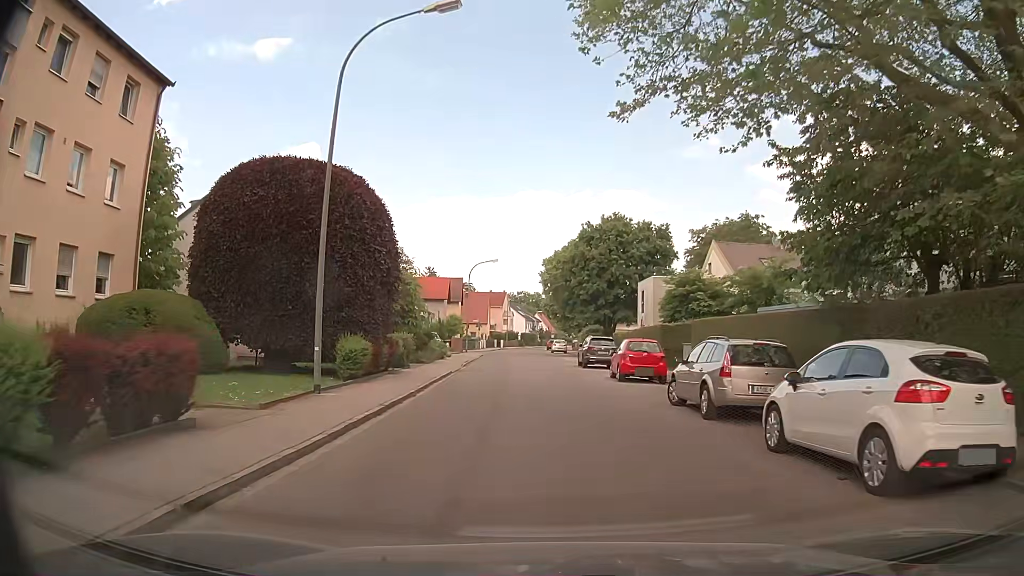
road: unclassified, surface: asphalt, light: Day
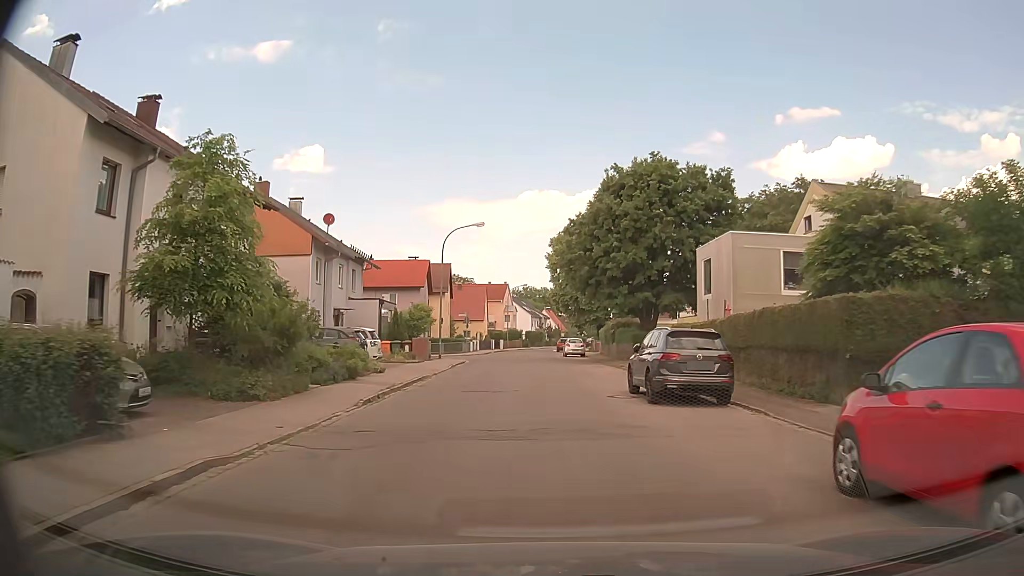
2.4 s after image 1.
(-0.2, +20.4) m; -1°
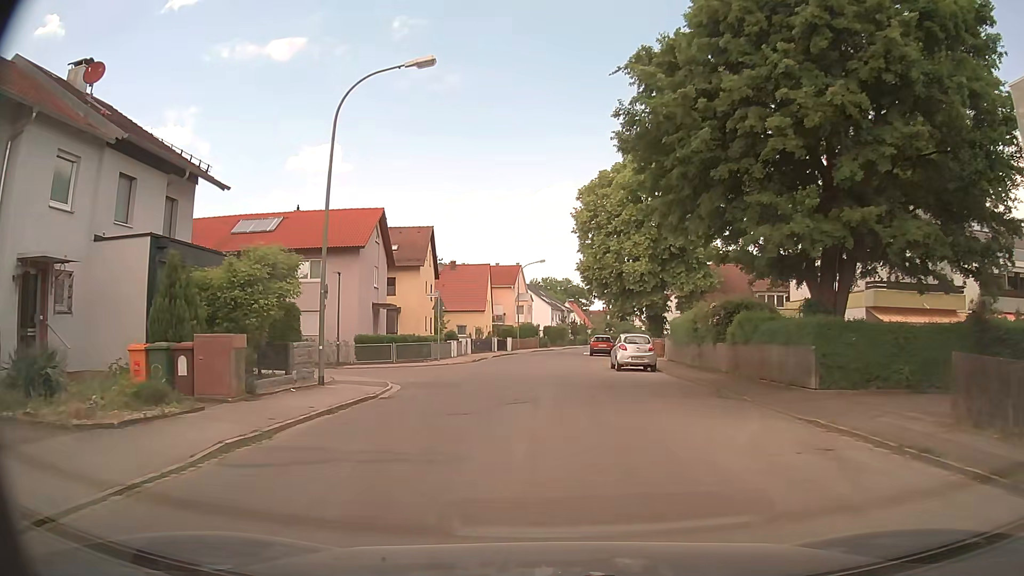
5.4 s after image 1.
(-0.6, +26.3) m; -2°
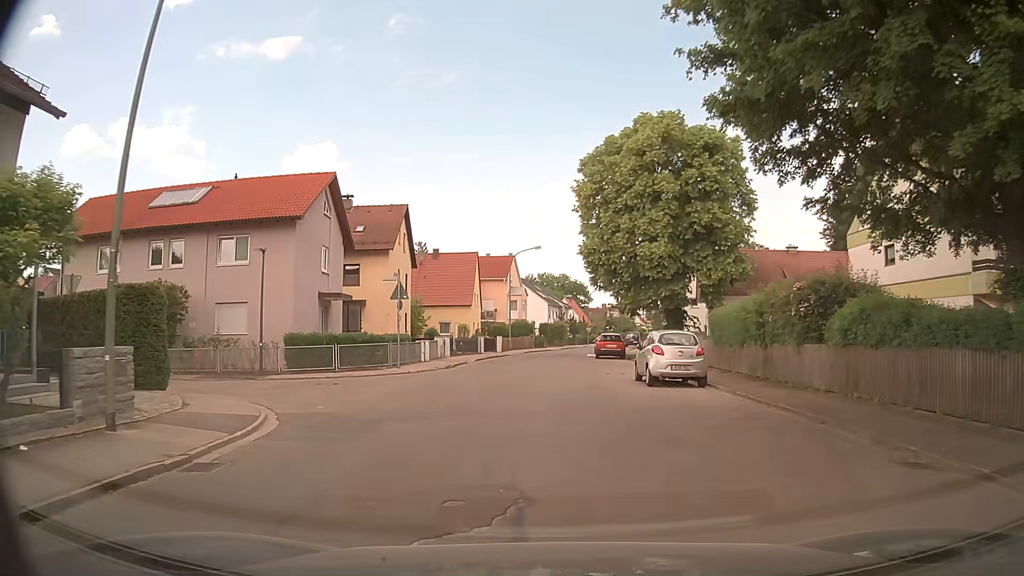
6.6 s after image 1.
(+0.1, +9.1) m; 0°
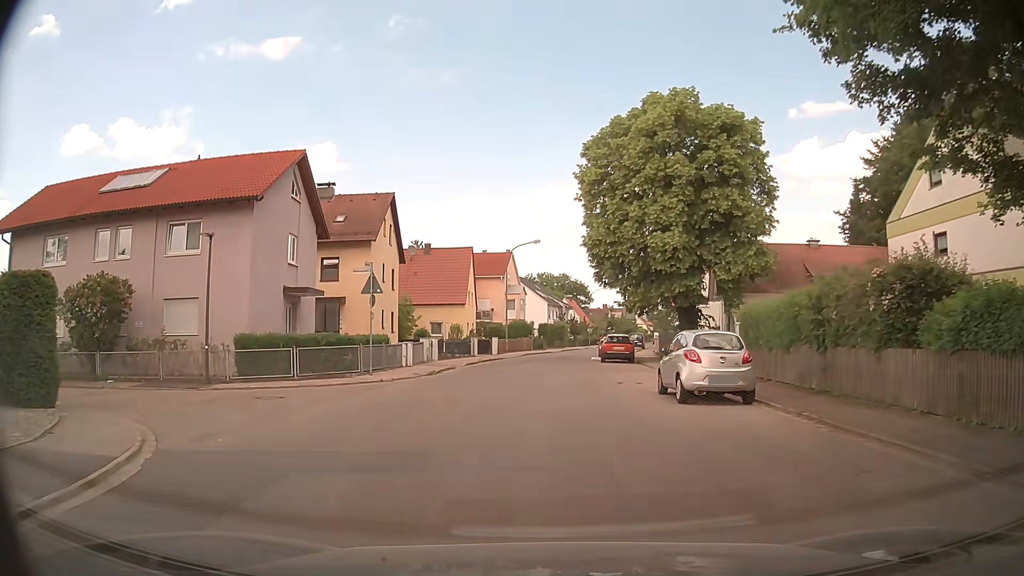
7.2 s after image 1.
(0.0, +4.3) m; +1°
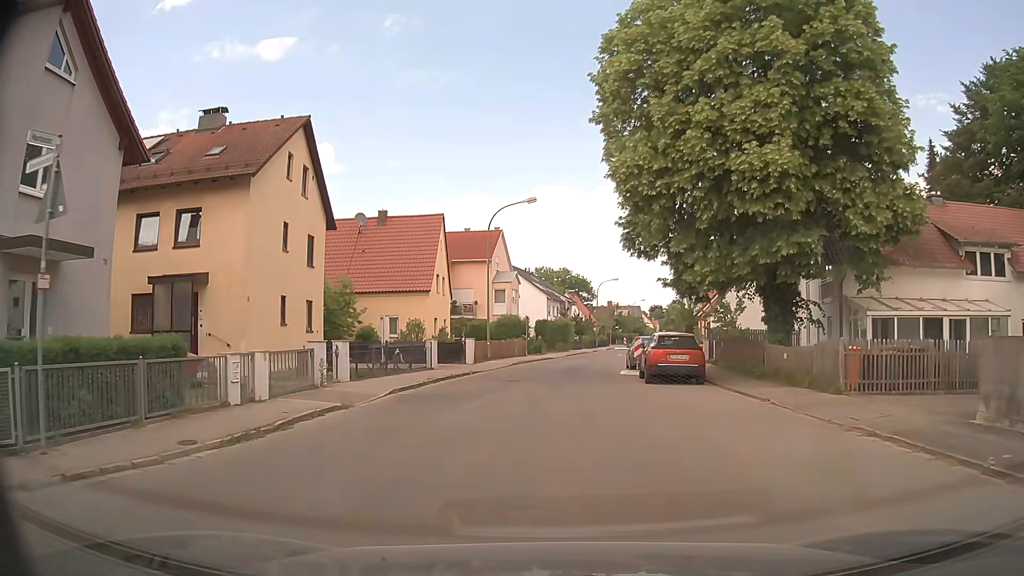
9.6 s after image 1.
(-0.2, +16.2) m; 0°
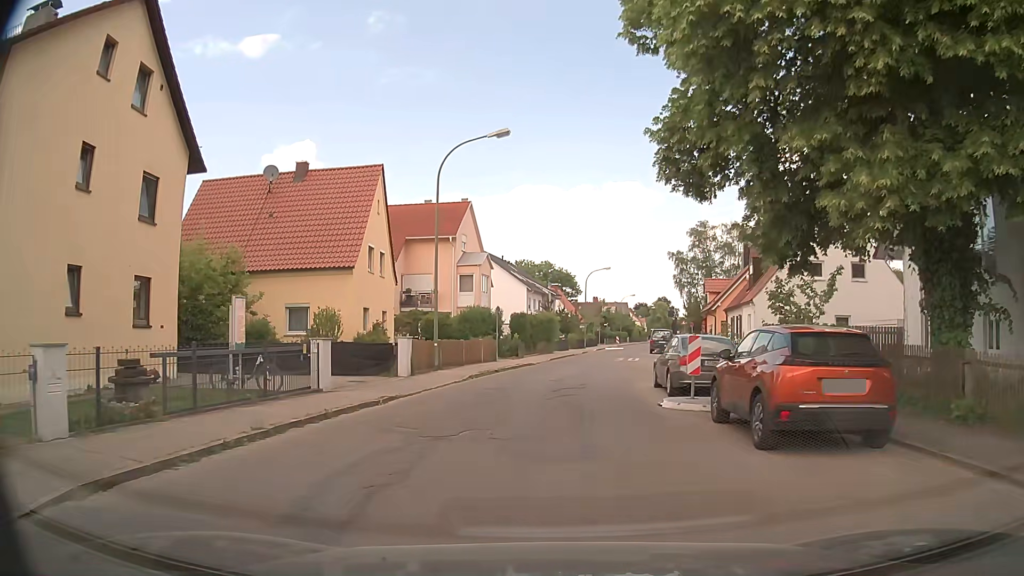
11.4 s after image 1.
(+0.1, +12.2) m; +2°
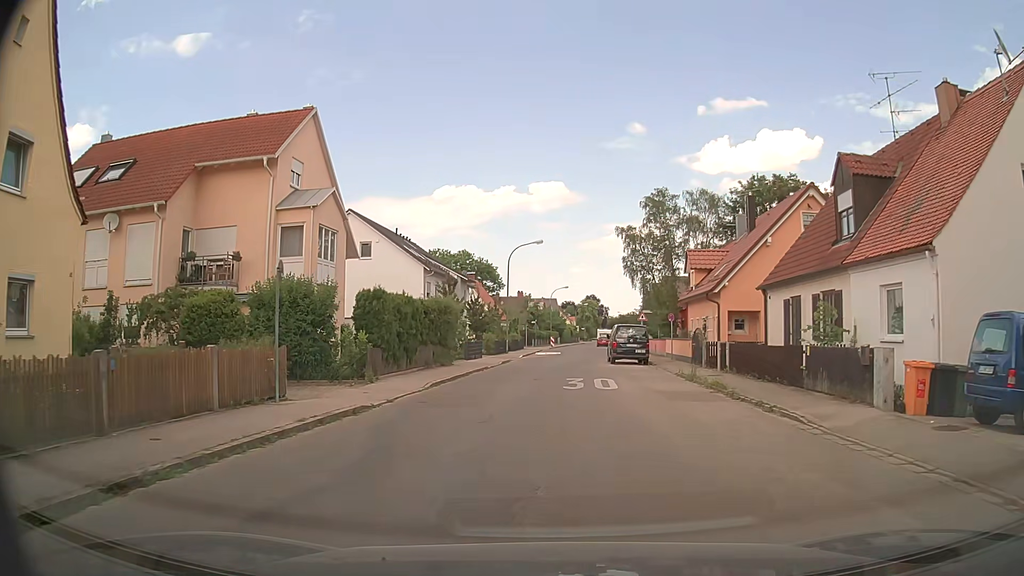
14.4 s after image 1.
(+1.0, +20.6) m; +6°
(0, +10) (+1, +20) (+1, +30) (+2, +40) (+4, +50) (+5, +60) (+6, +70) (+6, +80) (+5, +90) (+6, +100) m
